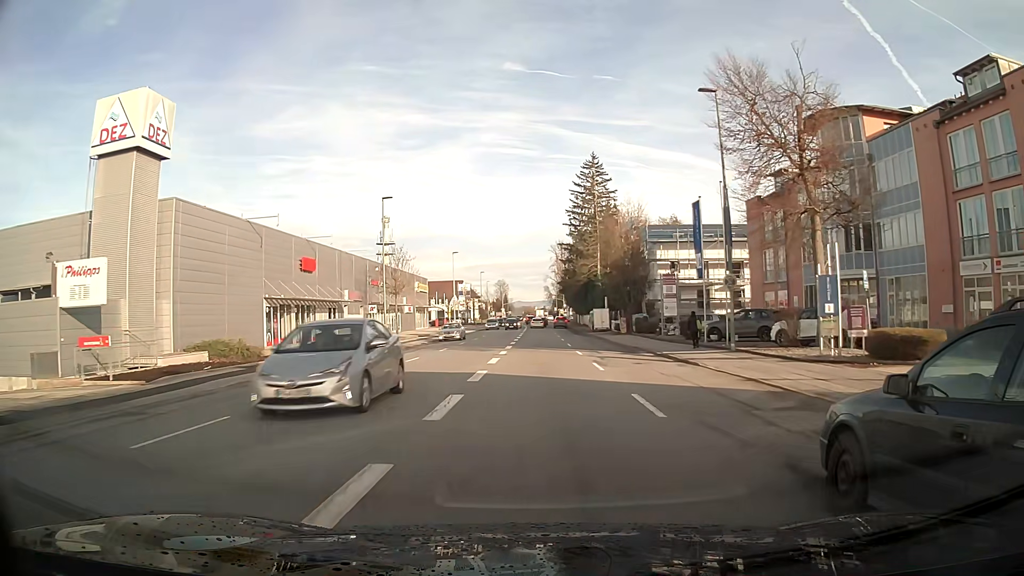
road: tertiary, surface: asphalt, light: Day
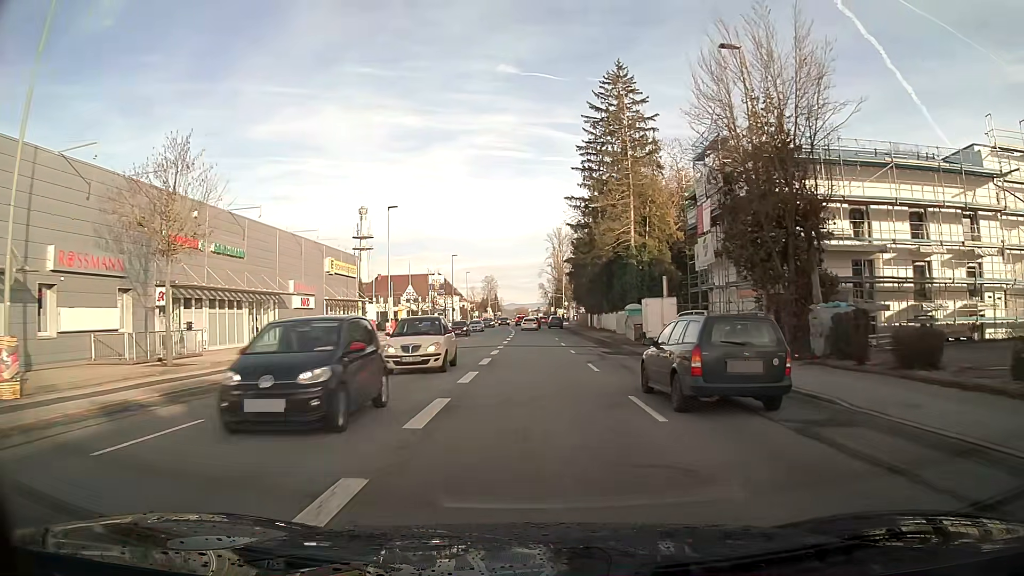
(+0.2, +36.6) m; 0°
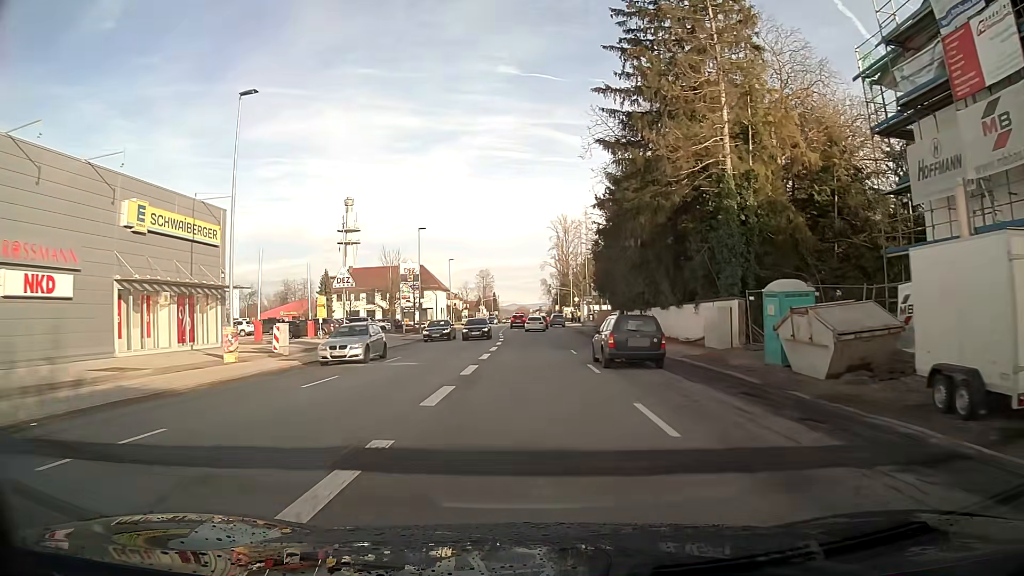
(0.0, +28.3) m; 0°
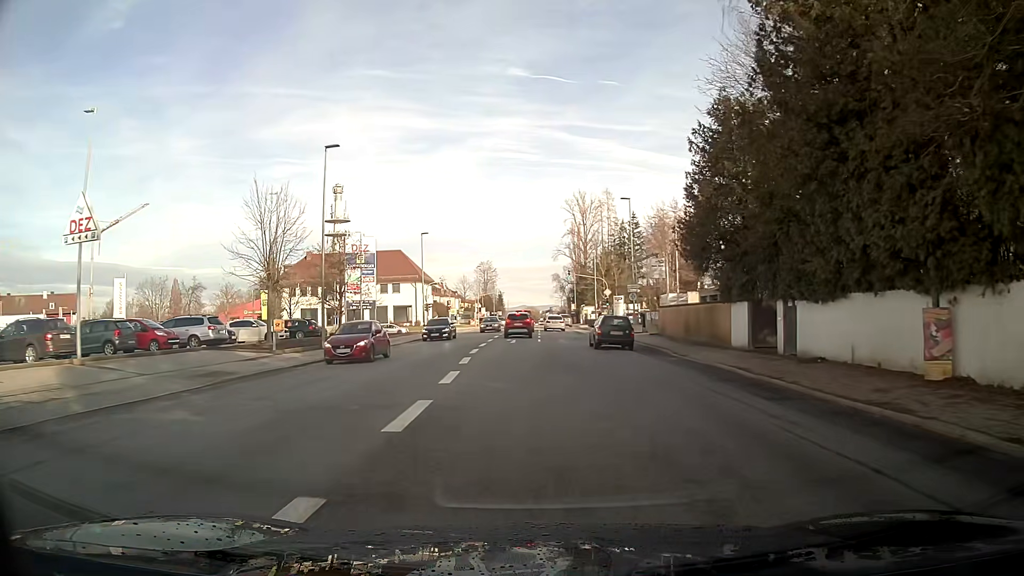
(-0.2, +32.4) m; -1°
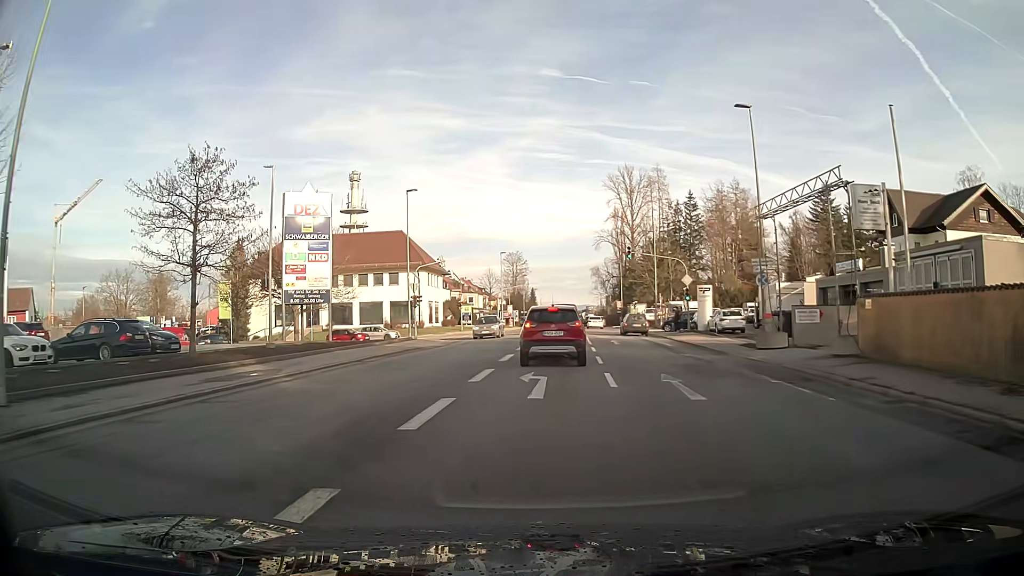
(-0.5, +23.4) m; -3°
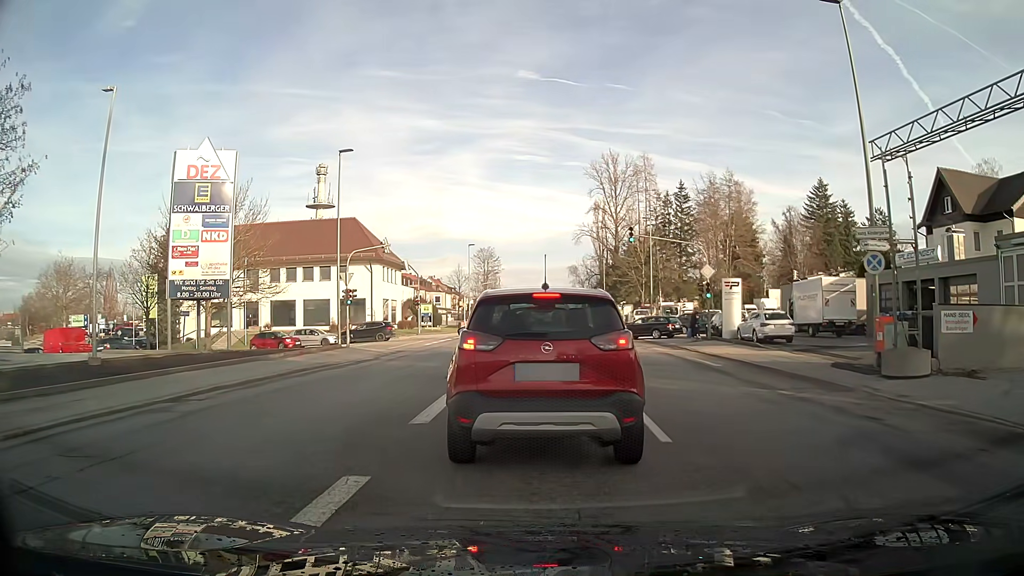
(+0.2, +11.1) m; +3°
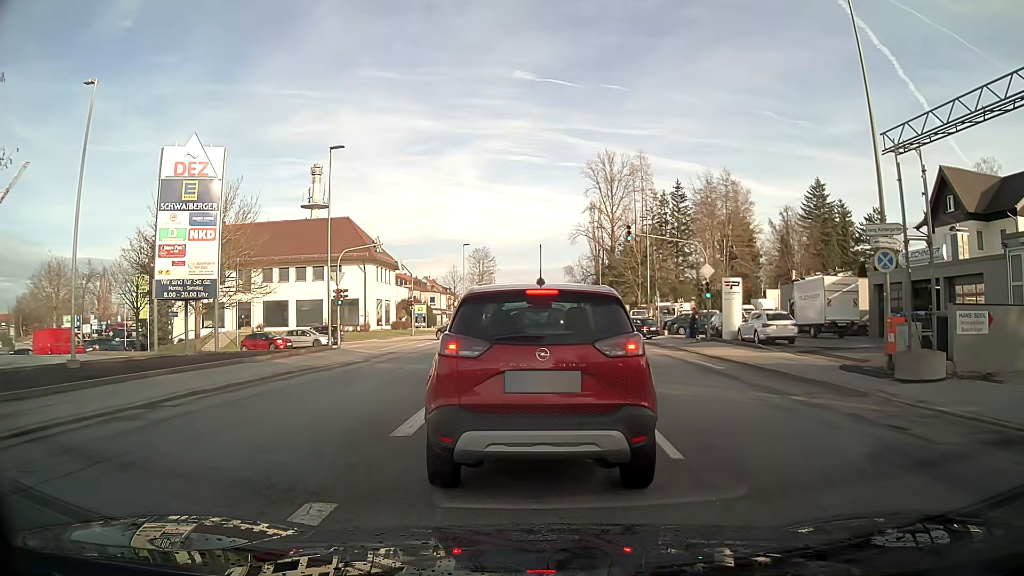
(0.0, +0.8) m; 0°
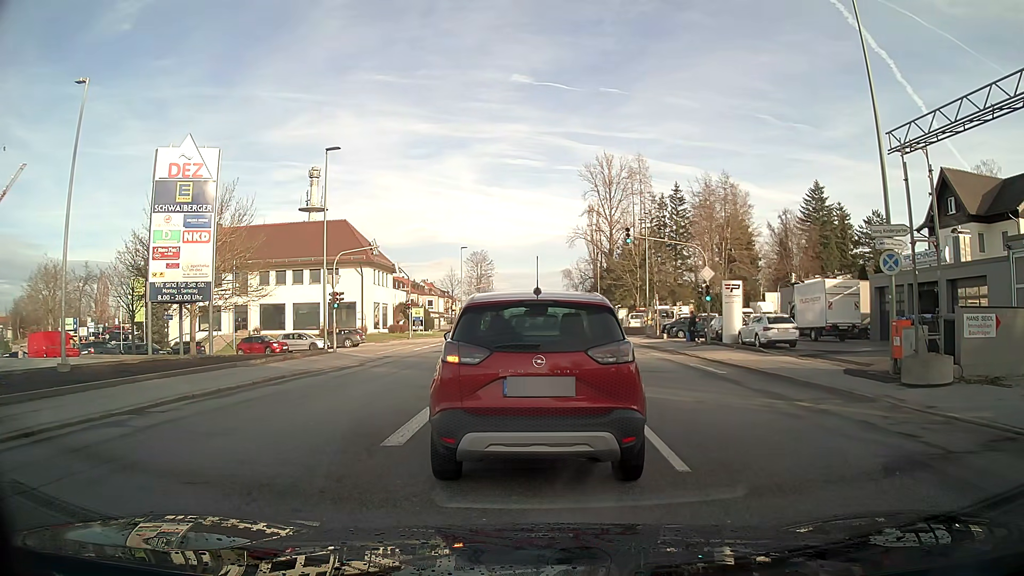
(0.0, +0.4) m; 0°
(0, +10) (0, +20) (0, +30) (0, +40) (-4, +49) (-14, +51) (-24, +52) (-34, +51) (-44, +51) (-53, +54) m
